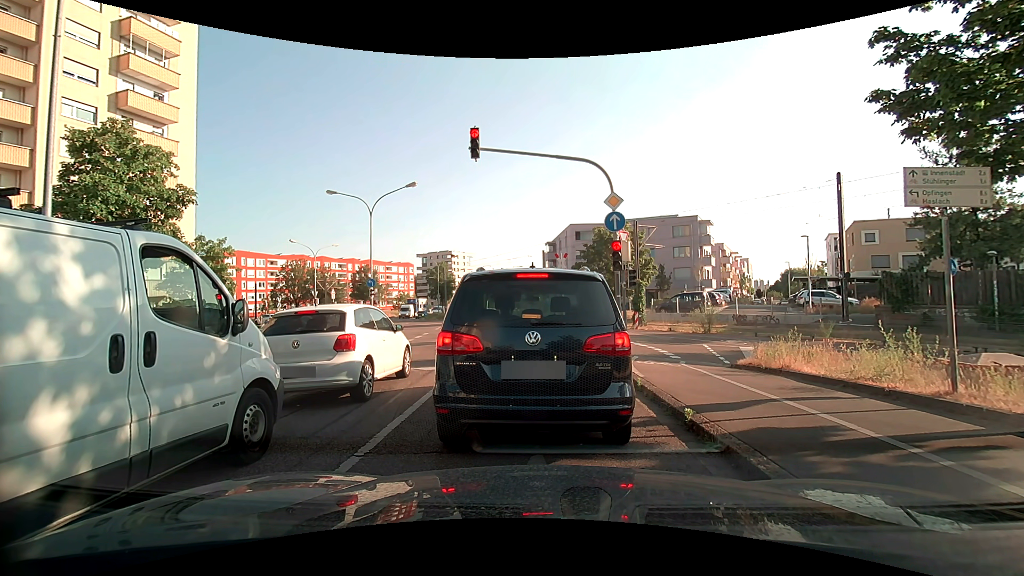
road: secondary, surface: asphalt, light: Day
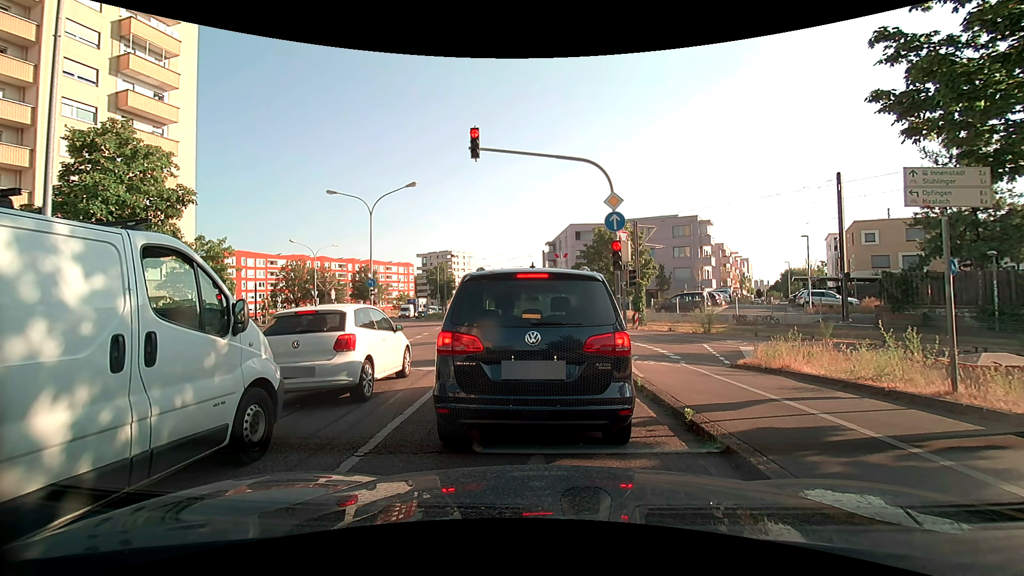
(0.0, 0.0) m; 0°
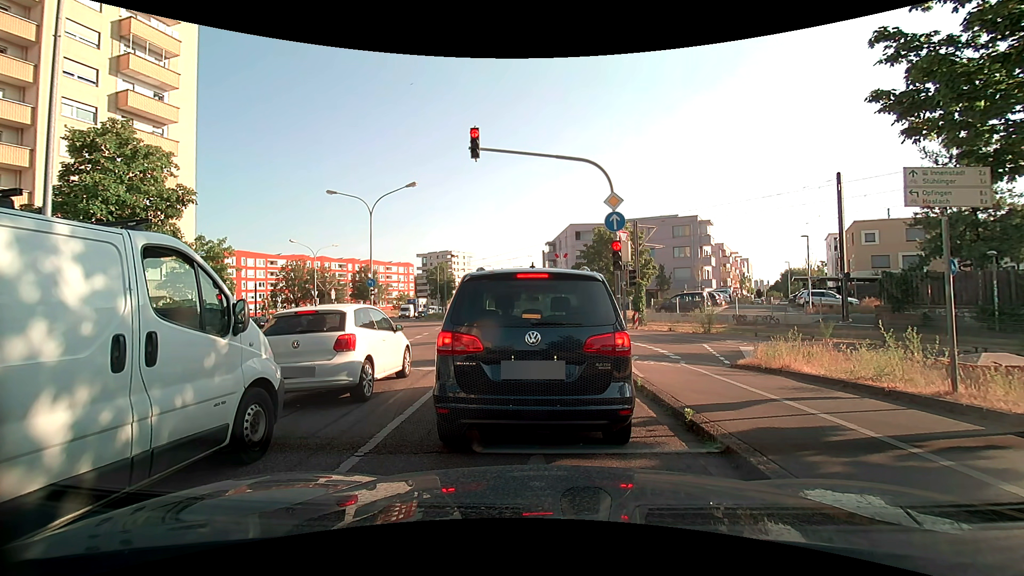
(0.0, 0.0) m; 0°
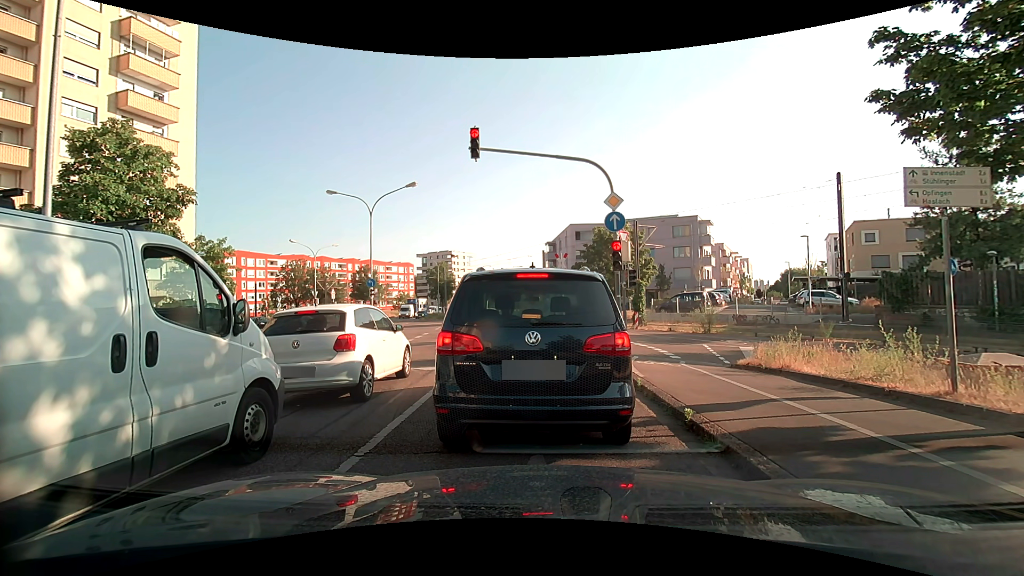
(0.0, 0.0) m; 0°
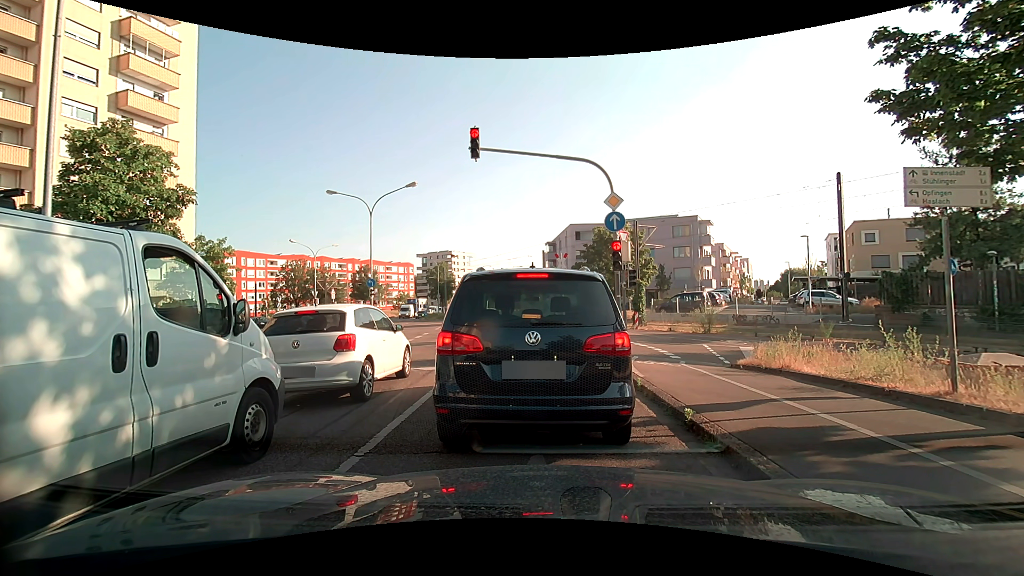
(0.0, 0.0) m; 0°
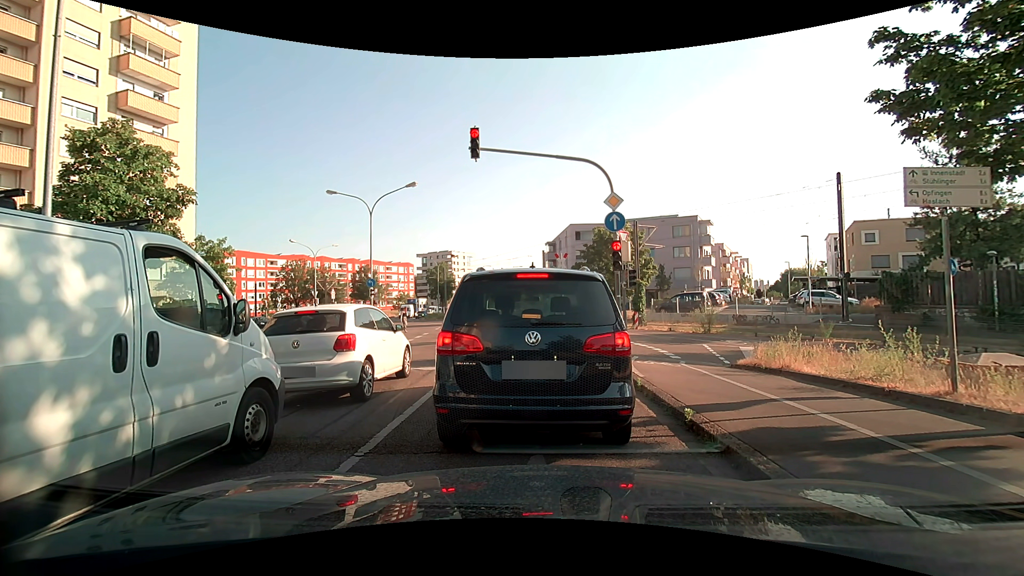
(0.0, 0.0) m; 0°
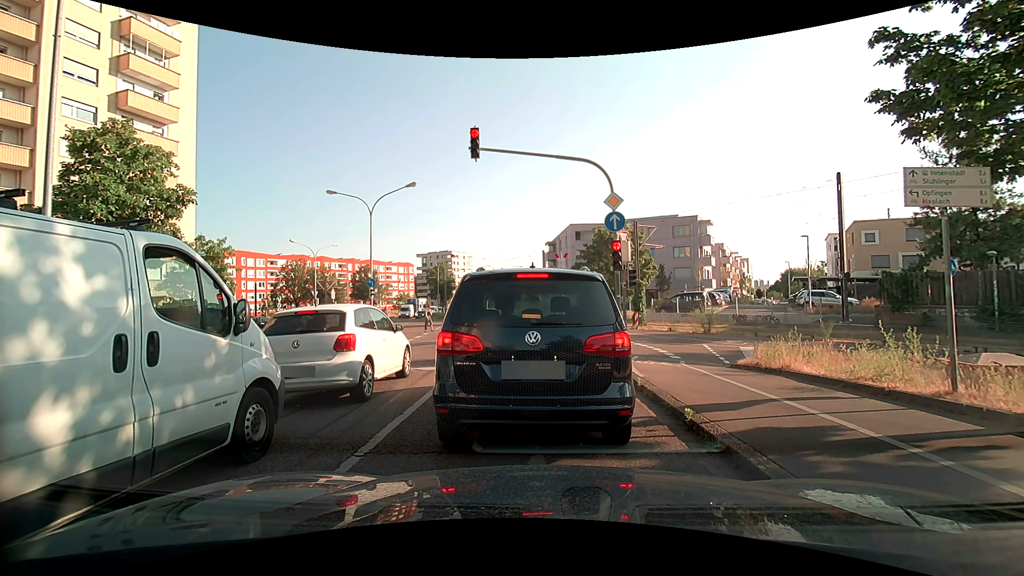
(0.0, 0.0) m; 0°
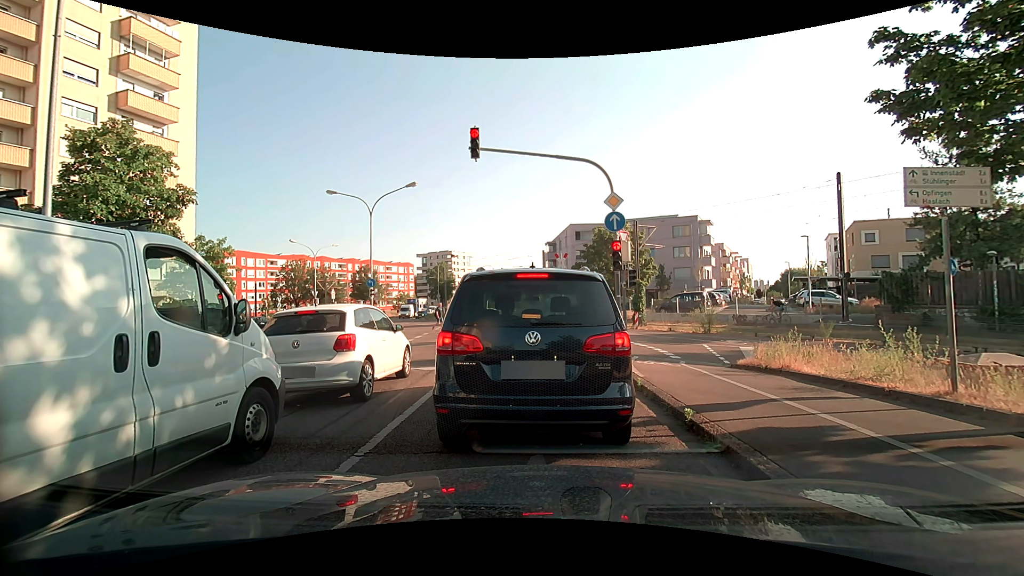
(0.0, 0.0) m; 0°
(-1, +10) (-1, +20) (-3, +30) (-4, +40) (-6, +50) (-8, +59) (-10, +69) (-12, +79) (-13, +89) (-15, +99) m
